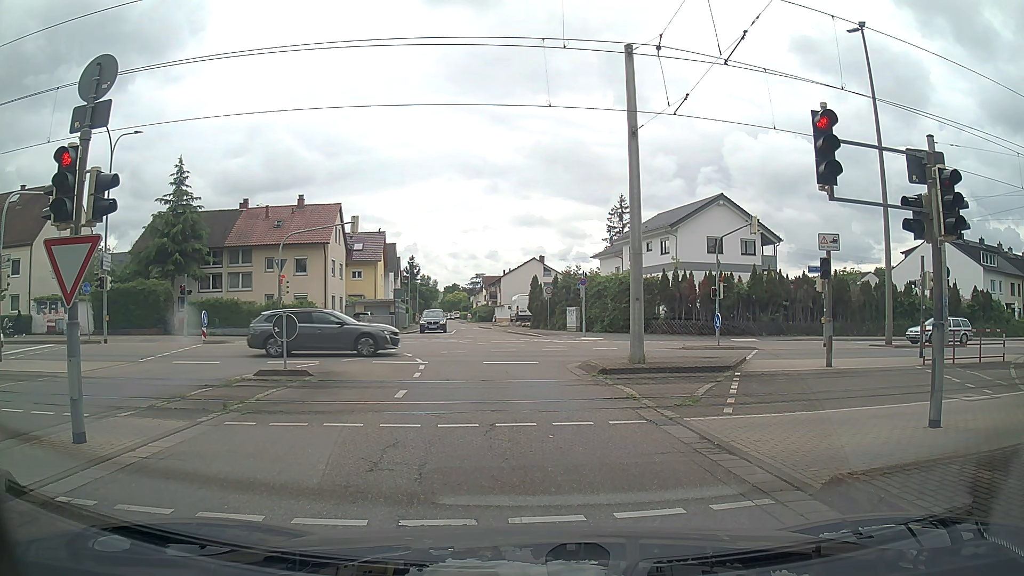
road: residential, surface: asphalt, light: Day
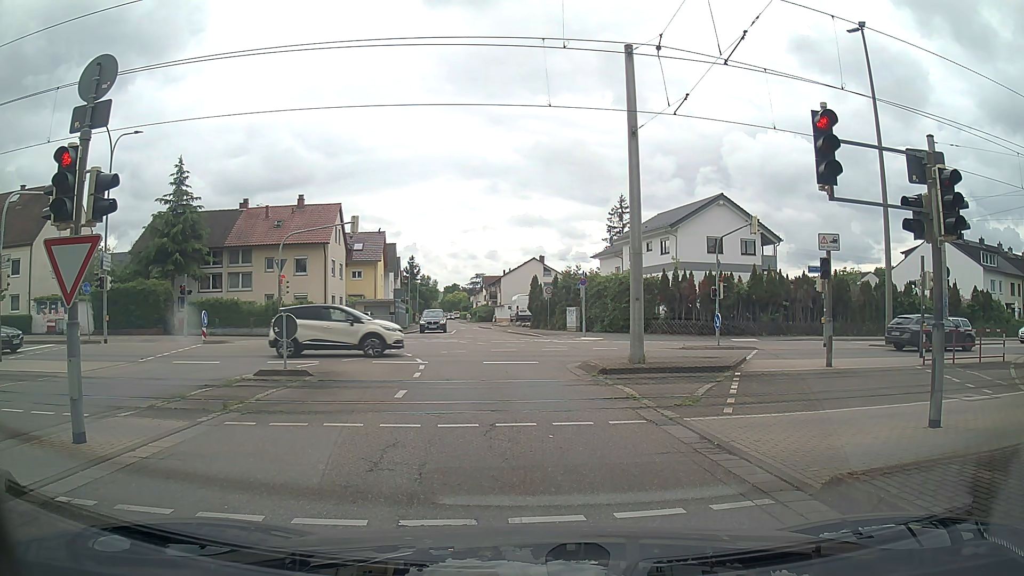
(0.0, 0.0) m; 0°
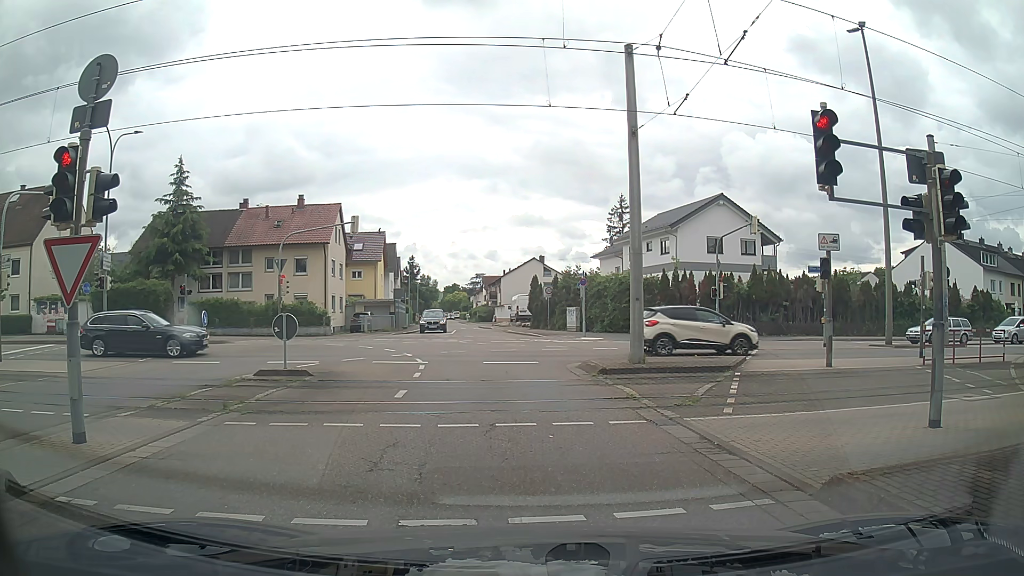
(0.0, 0.0) m; 0°
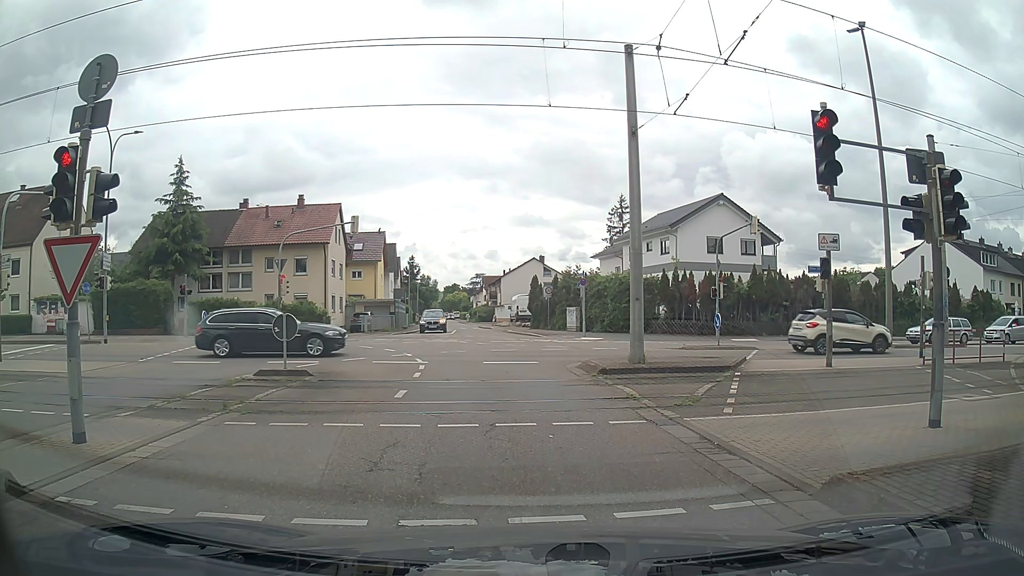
(0.0, 0.0) m; 0°
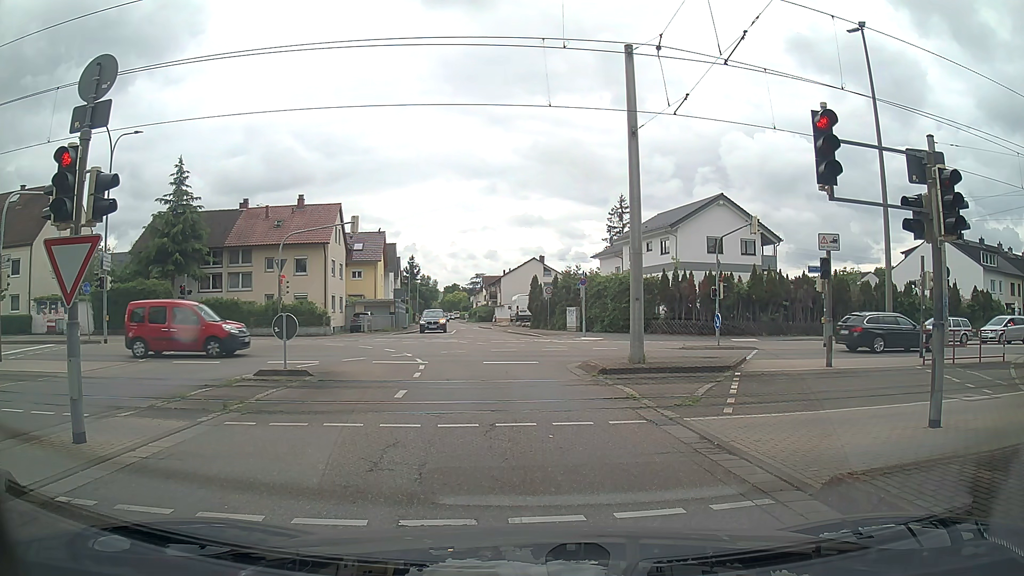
(0.0, 0.0) m; 0°
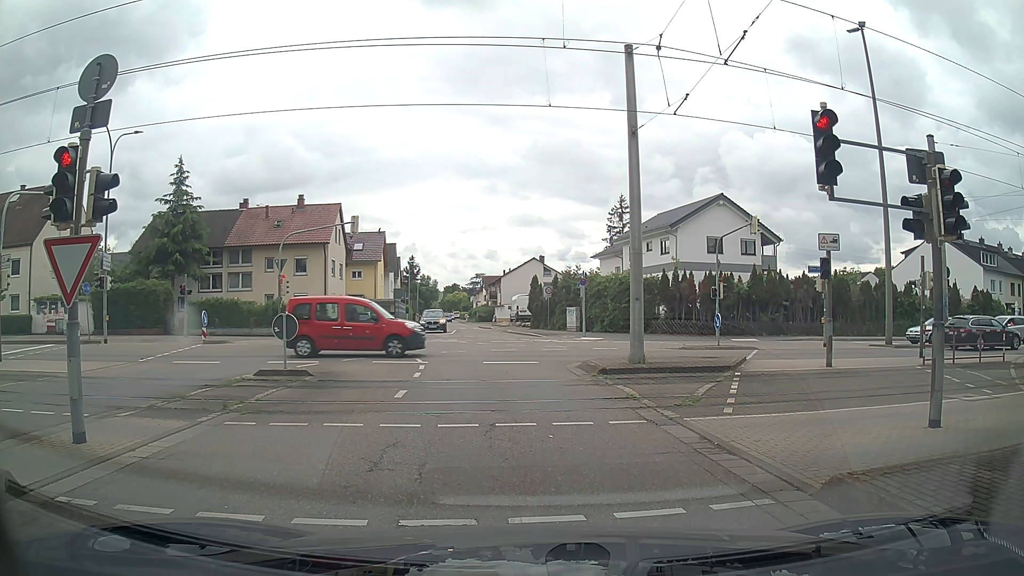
(0.0, 0.0) m; 0°
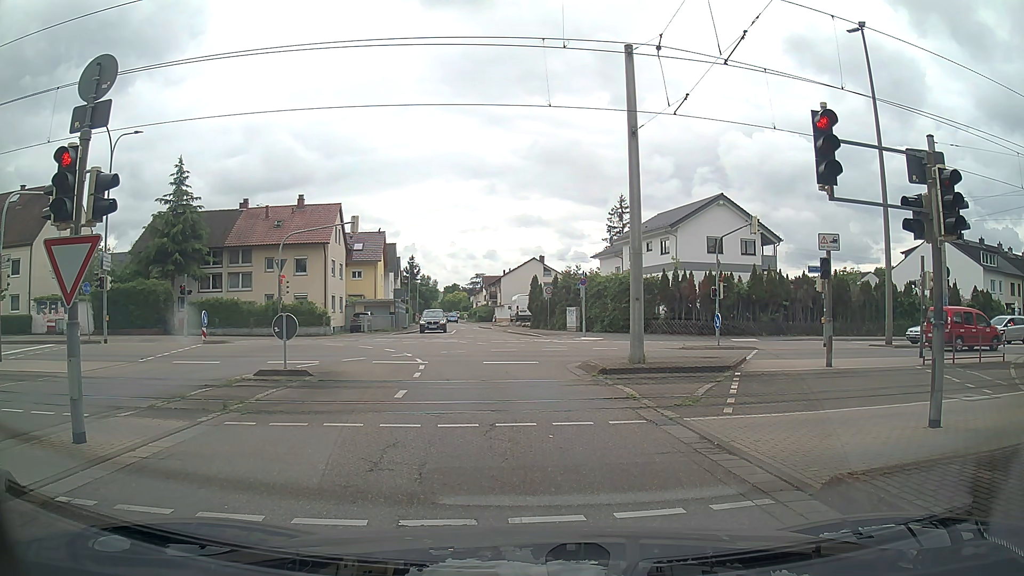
(0.0, 0.0) m; 0°
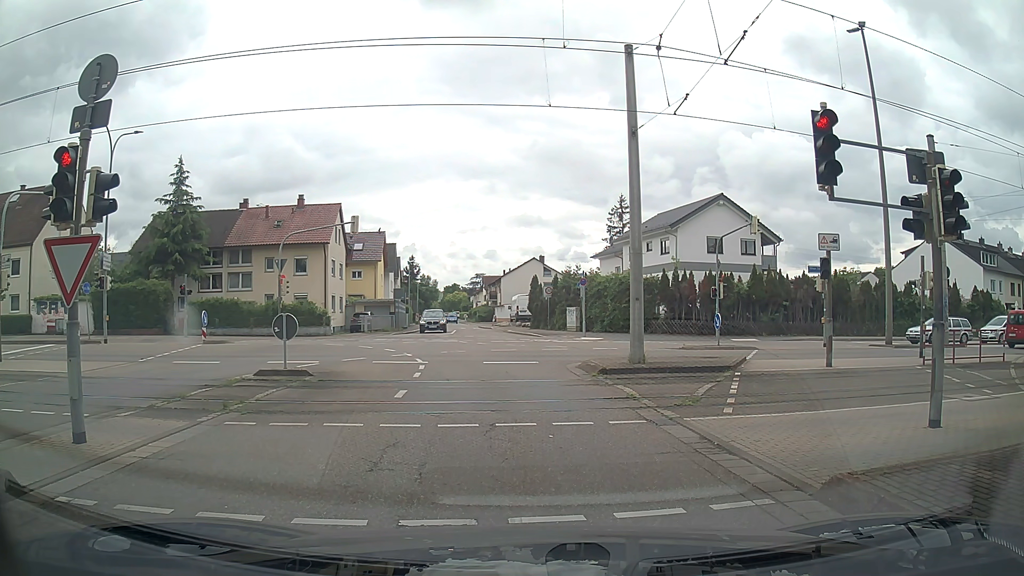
(0.0, 0.0) m; 0°
(-1, +10) (-3, +20) (-8, +28) (-18, +29) (-28, +27) (-37, +24) (-47, +21) (-57, +19) (-66, +16) (-76, +13) m
